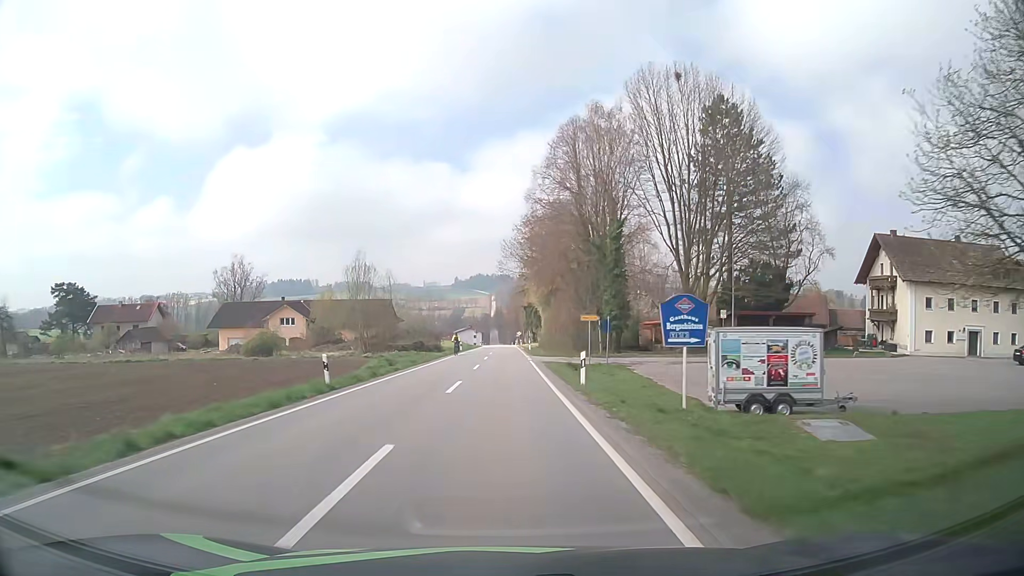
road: tertiary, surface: asphalt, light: Day
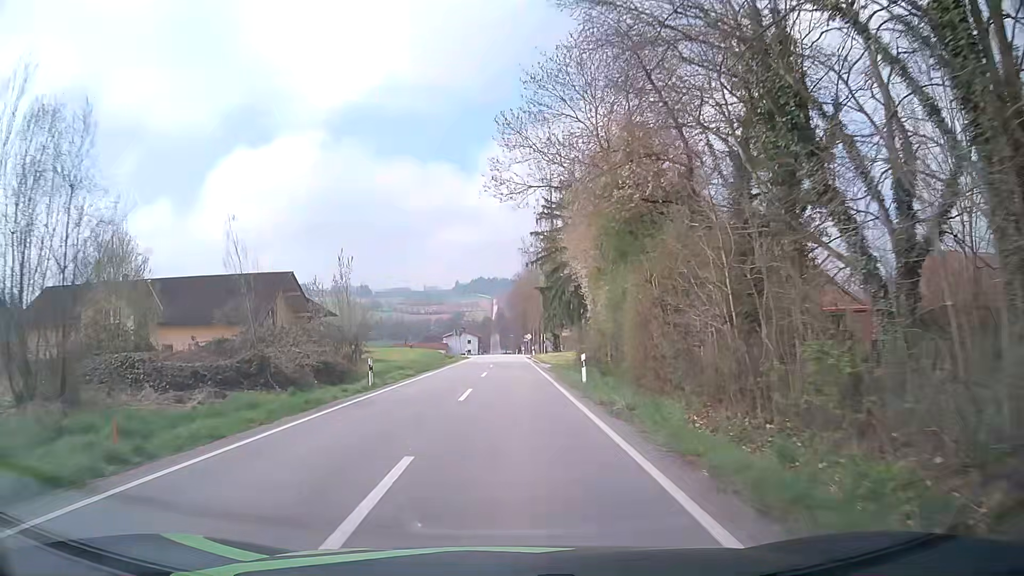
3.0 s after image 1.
(-0.1, +47.8) m; 0°
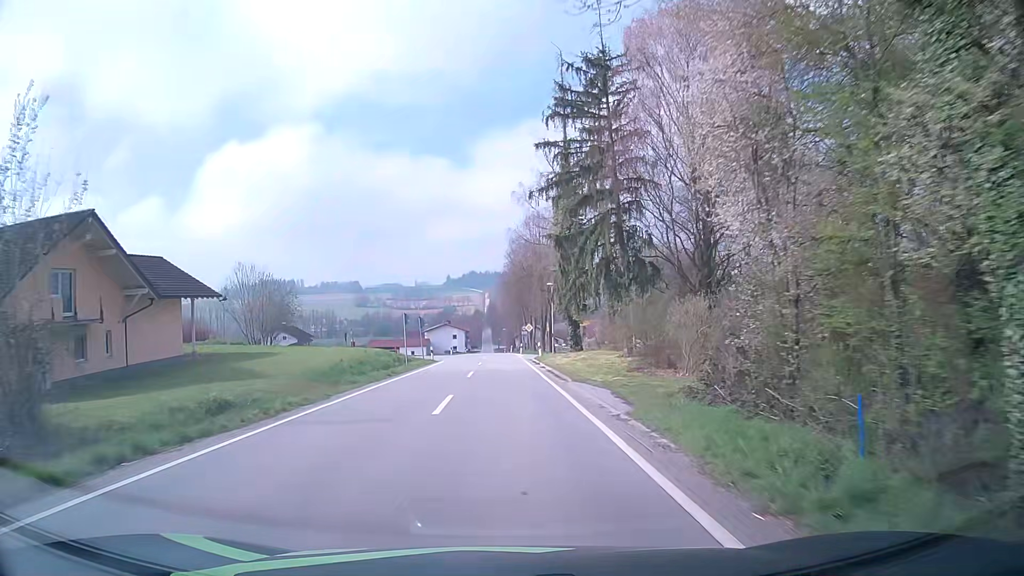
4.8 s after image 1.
(+0.2, +27.6) m; +1°
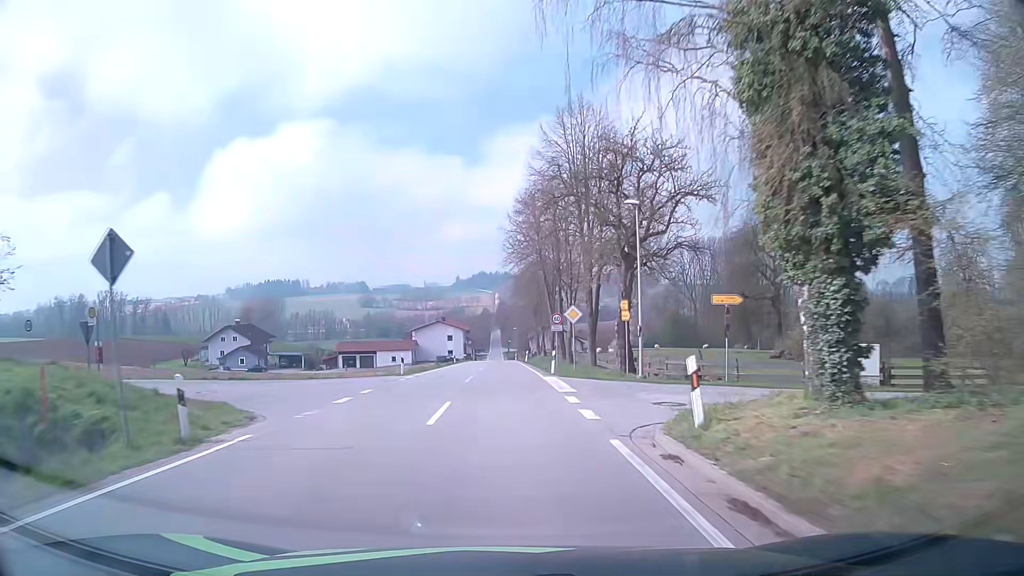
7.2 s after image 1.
(-0.3, +36.8) m; -1°
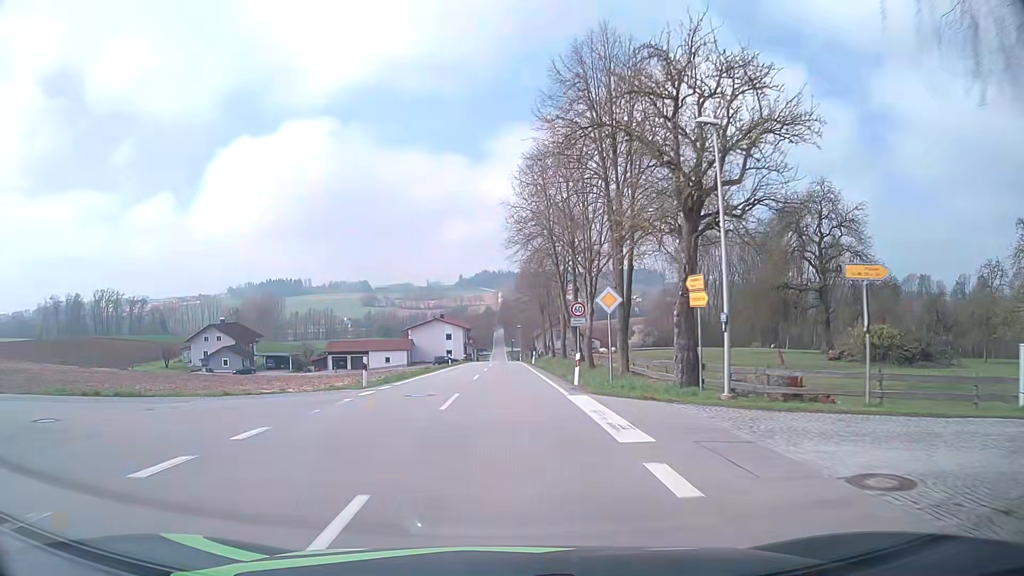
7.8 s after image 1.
(0.0, +9.2) m; 0°
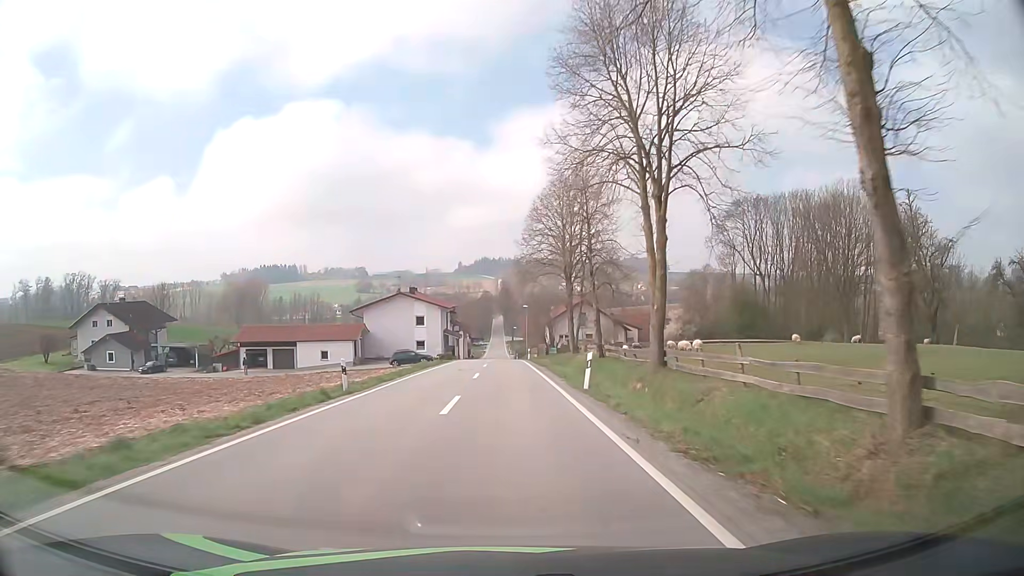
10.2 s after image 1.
(-0.1, +36.6) m; 0°
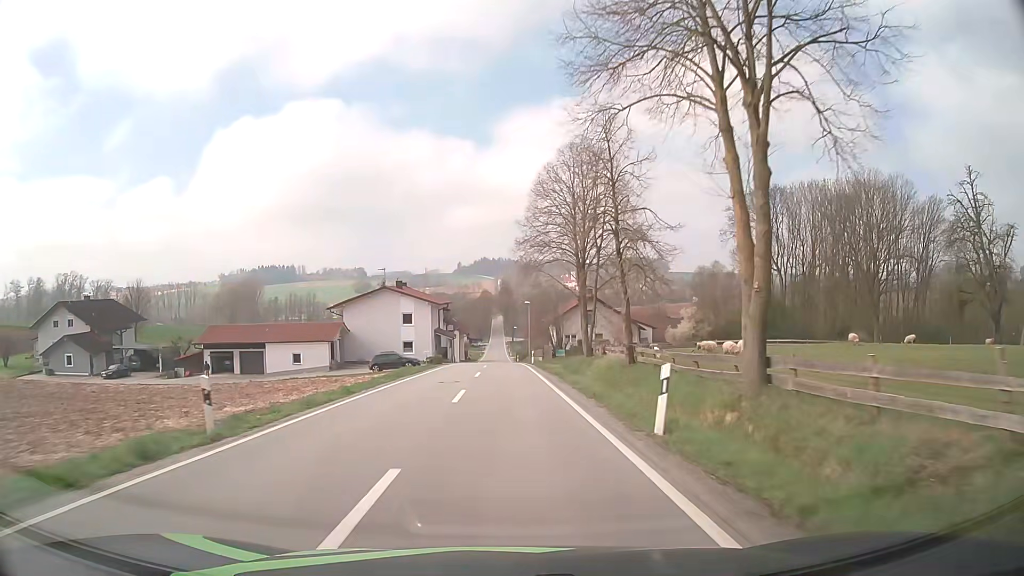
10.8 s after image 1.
(0.0, +9.2) m; 0°
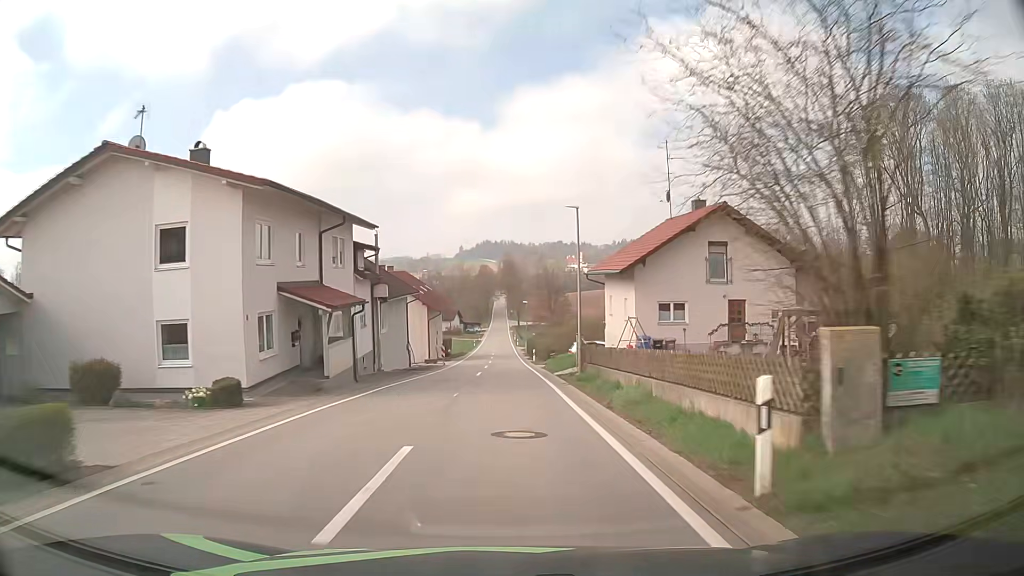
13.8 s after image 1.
(-0.1, +46.3) m; 0°
(0, +10) (0, +20) (0, +30) (0, +40) (0, +50) (0, +60) (-1, +70) (-1, +80) (-1, +90) (-1, +100) m
